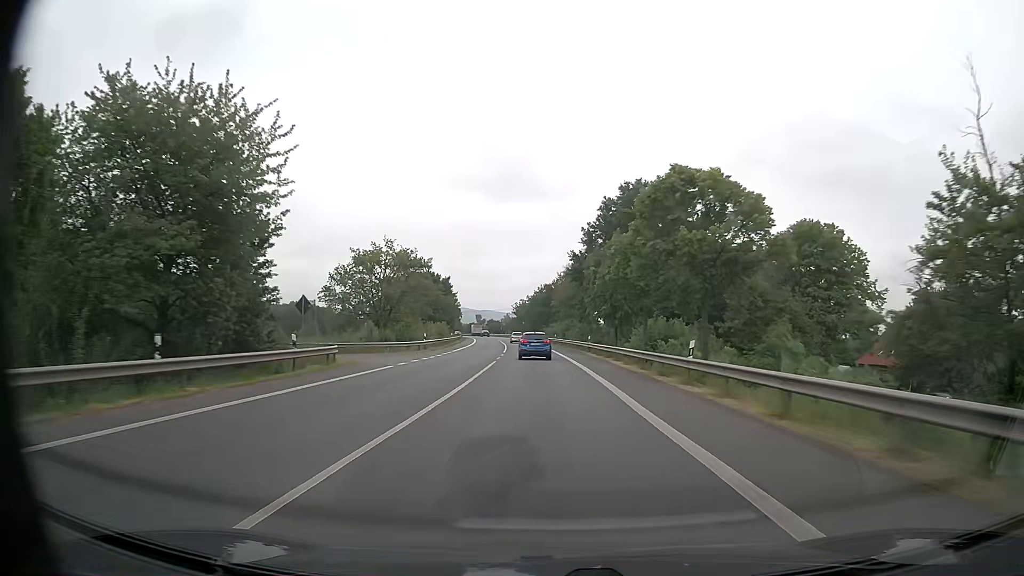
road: primary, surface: asphalt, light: Day
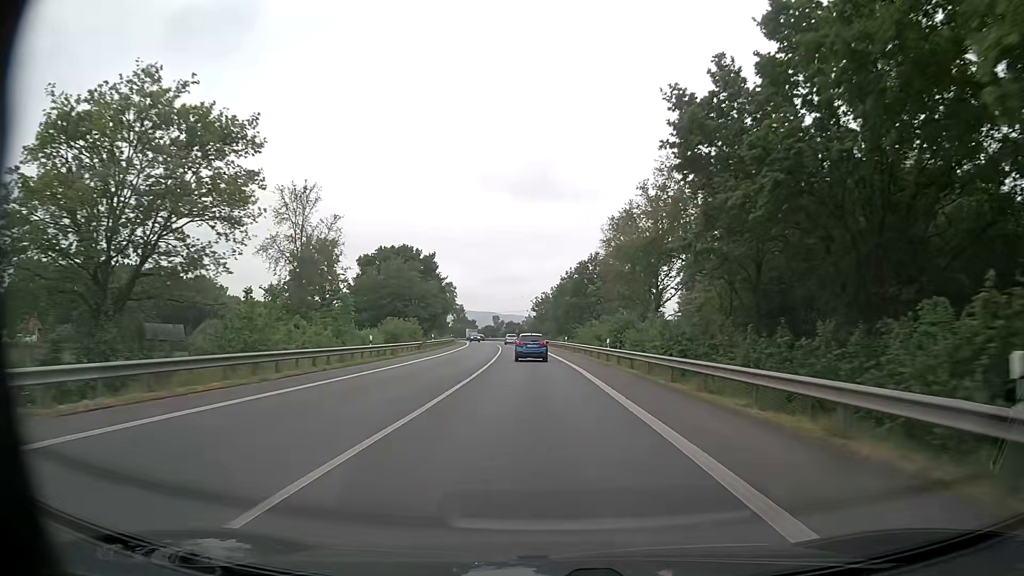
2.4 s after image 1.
(-0.8, +46.5) m; -2°
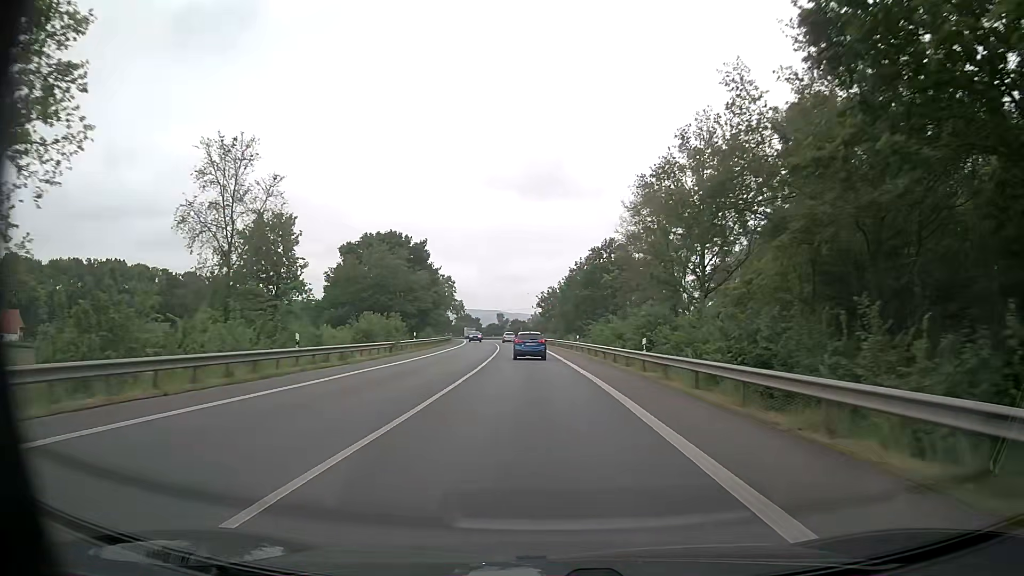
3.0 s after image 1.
(-0.1, +11.7) m; -1°
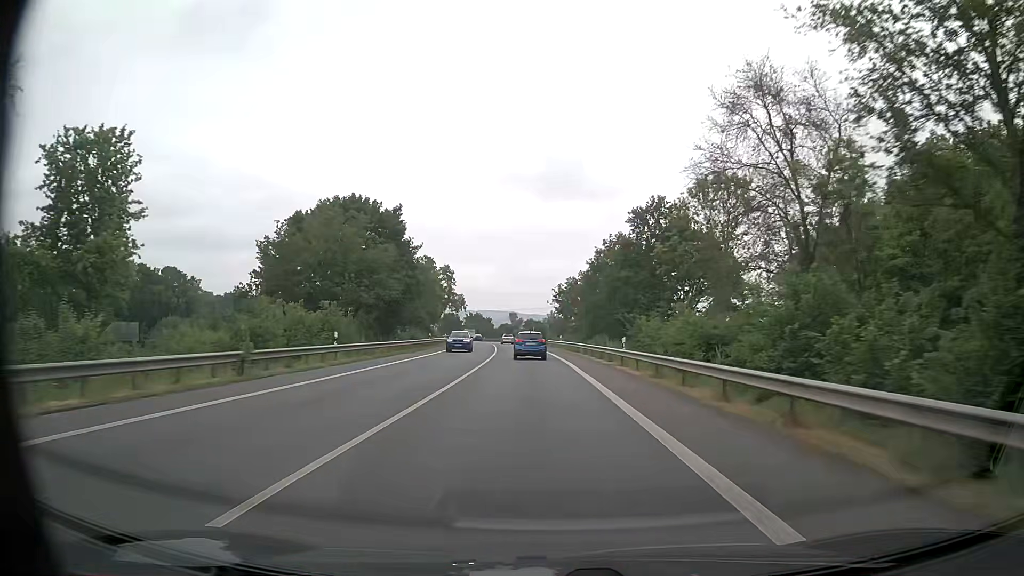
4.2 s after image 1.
(-0.1, +23.0) m; -1°
(0, +10) (0, +20) (0, +30) (-1, +40) (-1, +50) (-2, +60) (-3, +70) (-4, +80) (-5, +90) (-6, +100) m
